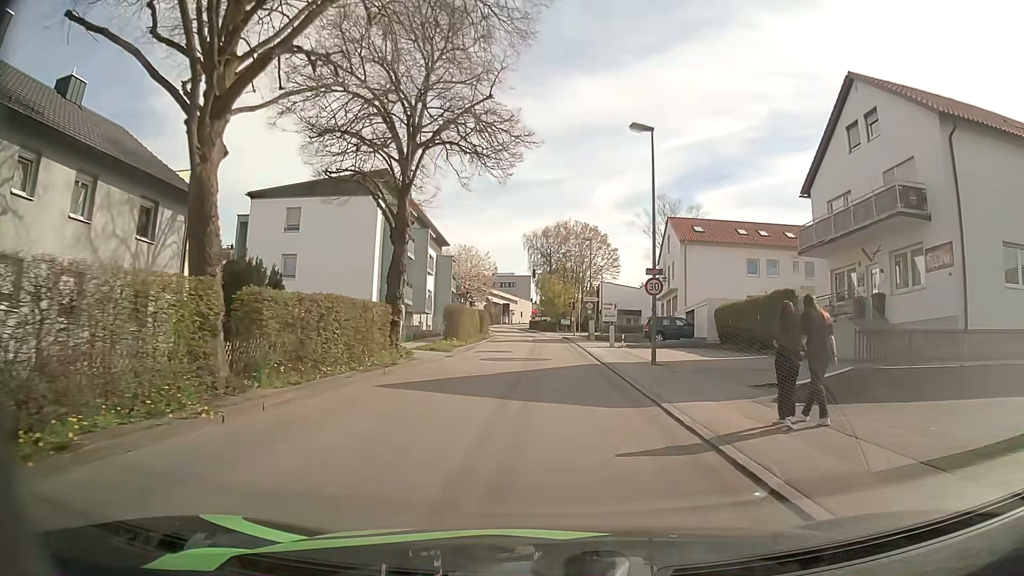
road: unclassified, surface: asphalt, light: Day
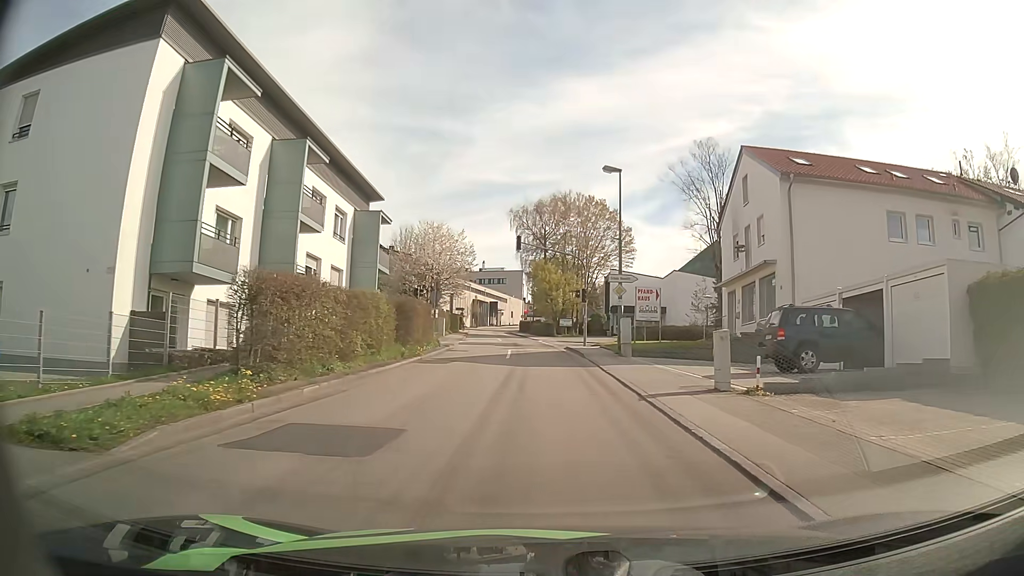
(+0.2, +24.7) m; +2°
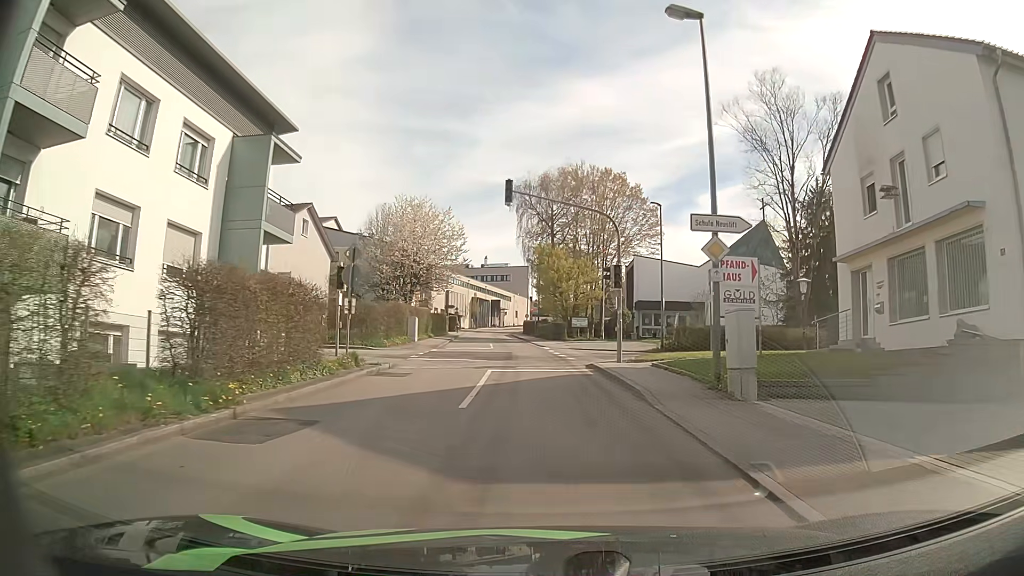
(-0.3, +15.5) m; -1°
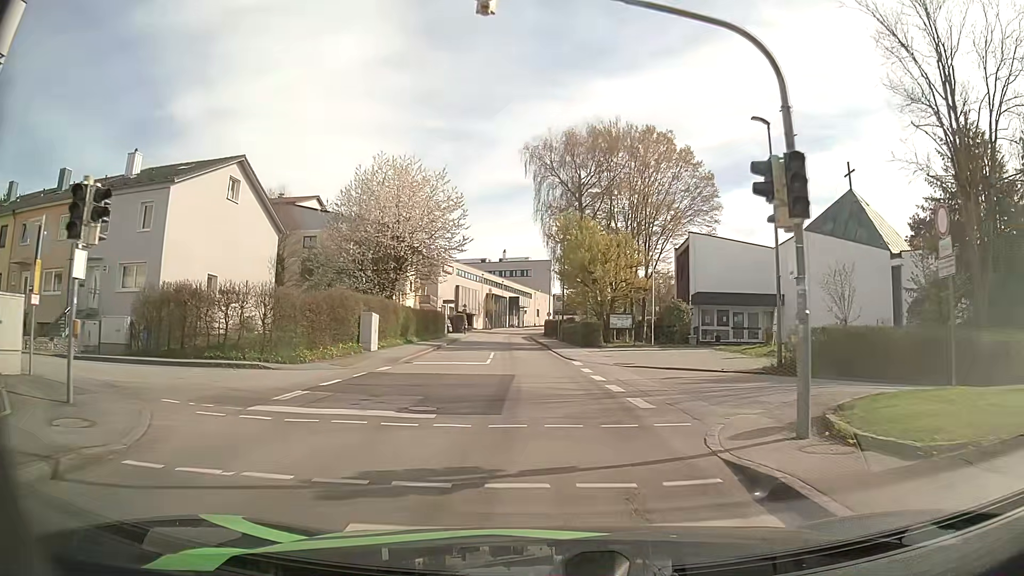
(-0.2, +15.5) m; -2°
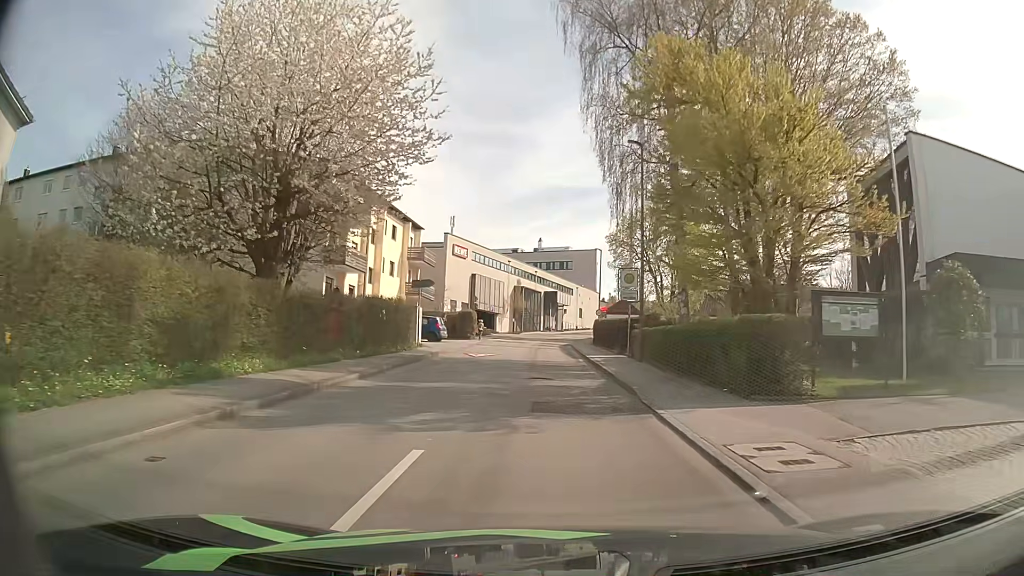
(-1.0, +26.1) m; -4°
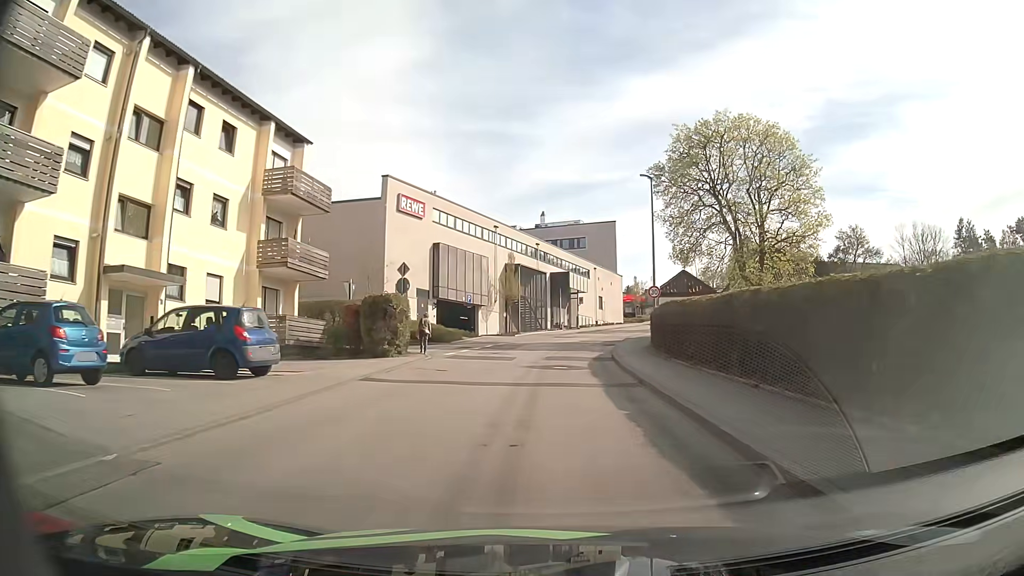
(0.0, +28.3) m; 0°
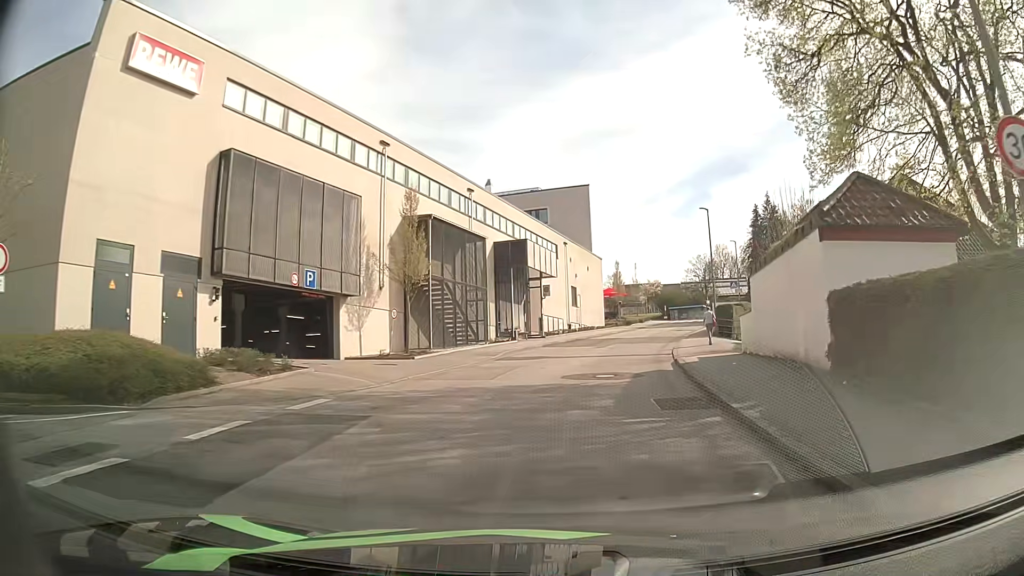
(+0.3, +27.6) m; +3°
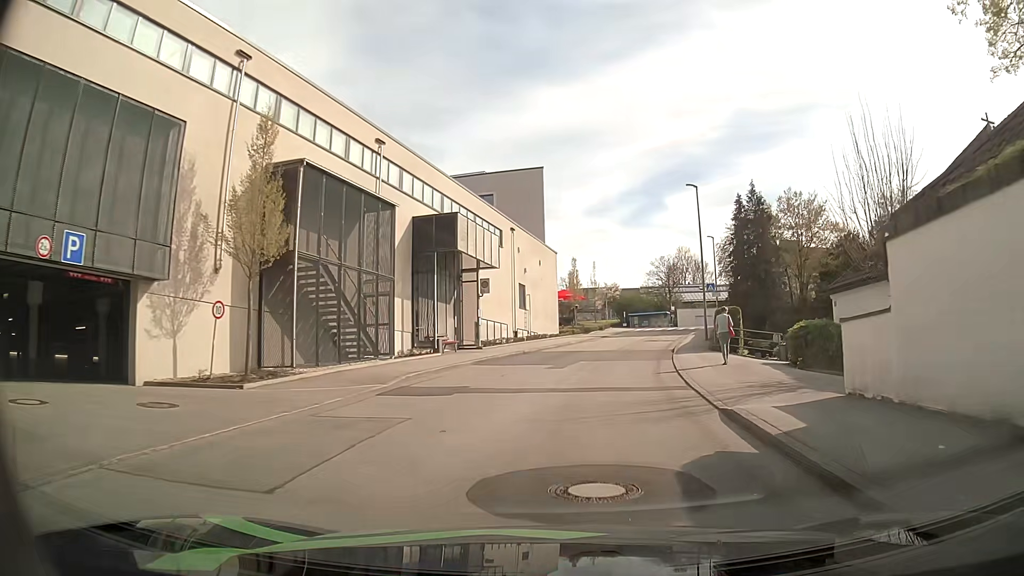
(+0.4, +10.6) m; +4°
